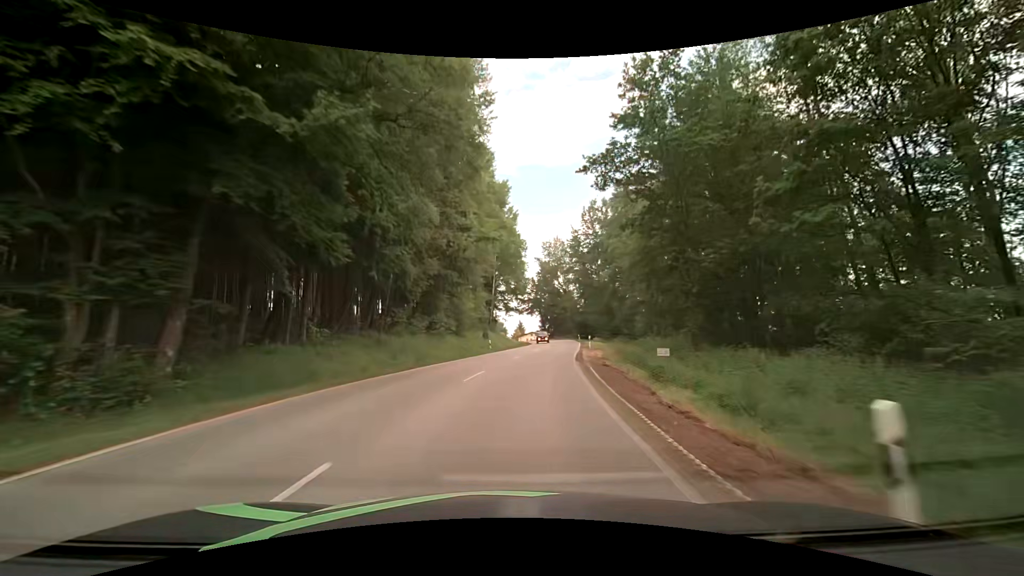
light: Day
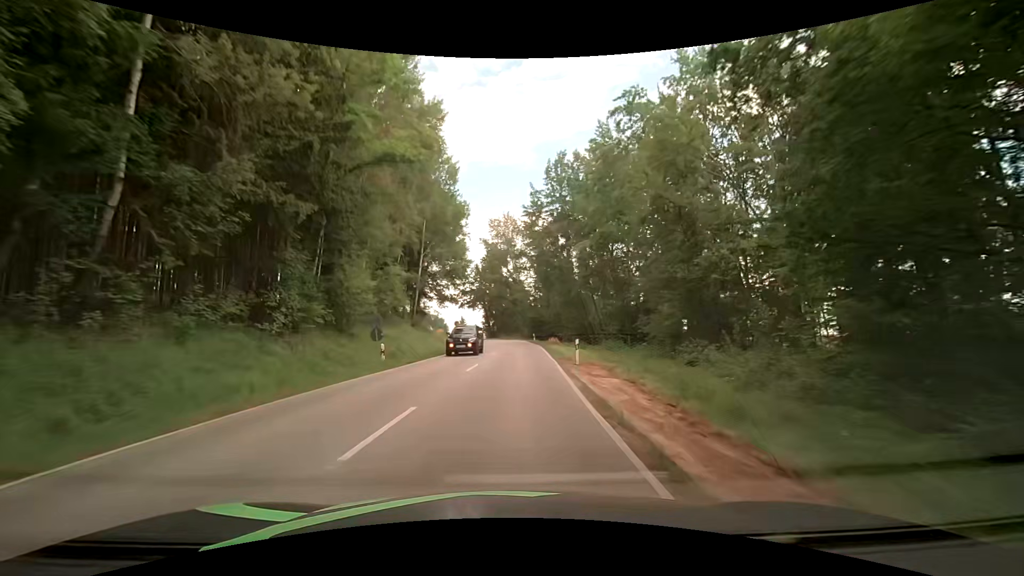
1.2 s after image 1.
(+1.1, +20.2) m; +6°
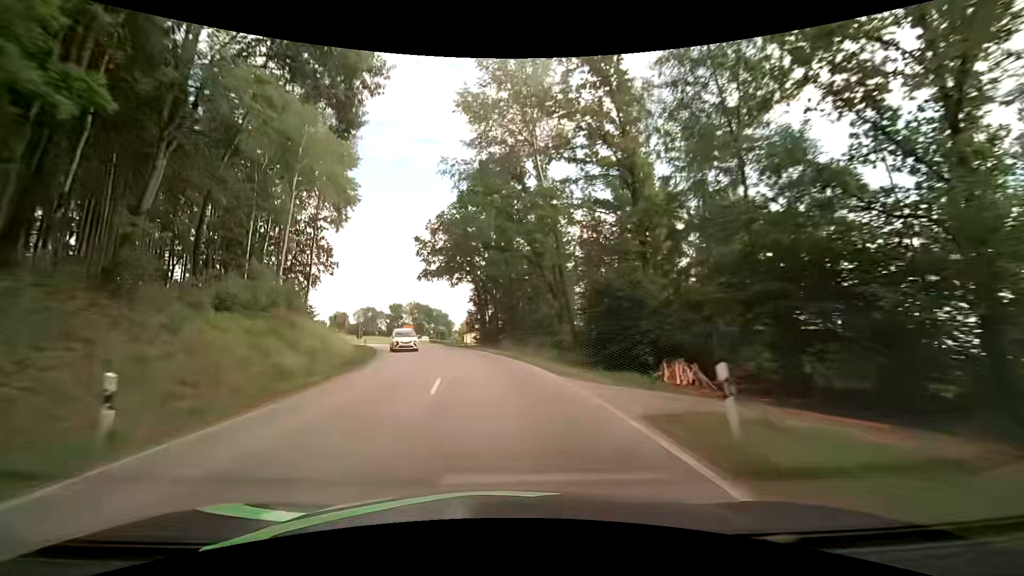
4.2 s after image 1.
(+1.3, +54.8) m; 0°
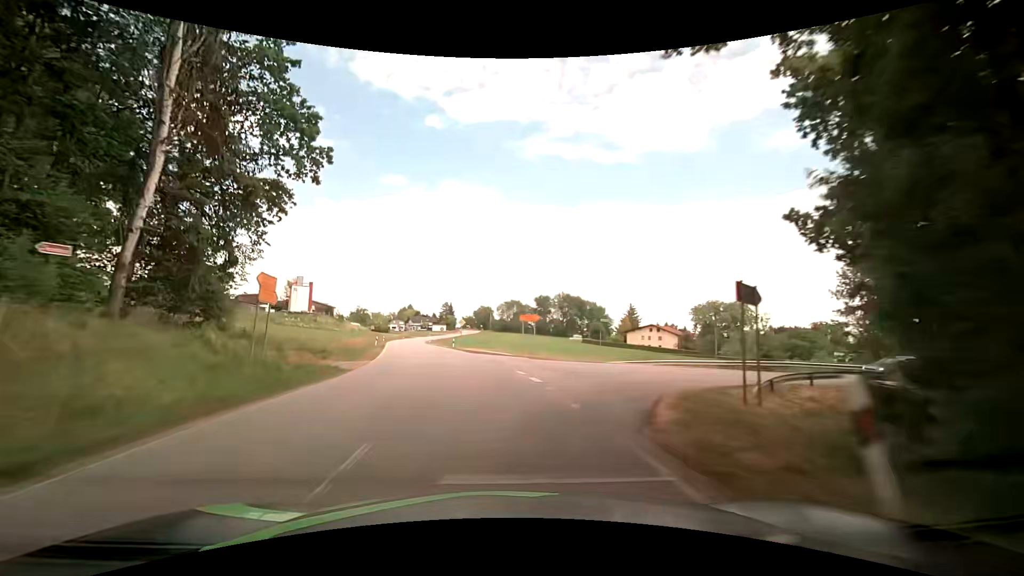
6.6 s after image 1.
(-6.5, +44.6) m; -17°
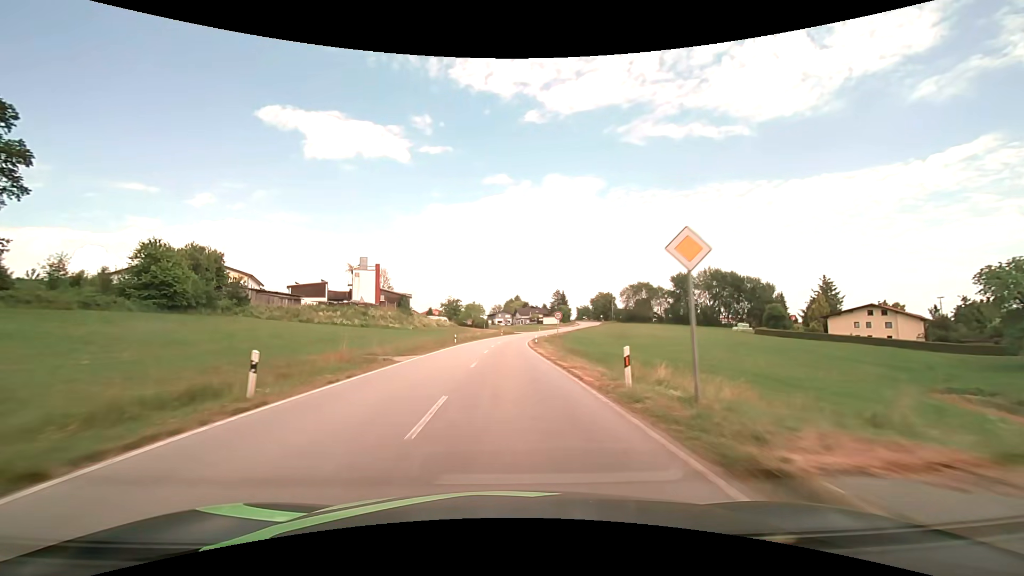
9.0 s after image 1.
(-5.9, +43.7) m; -13°
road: secondary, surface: asphalt
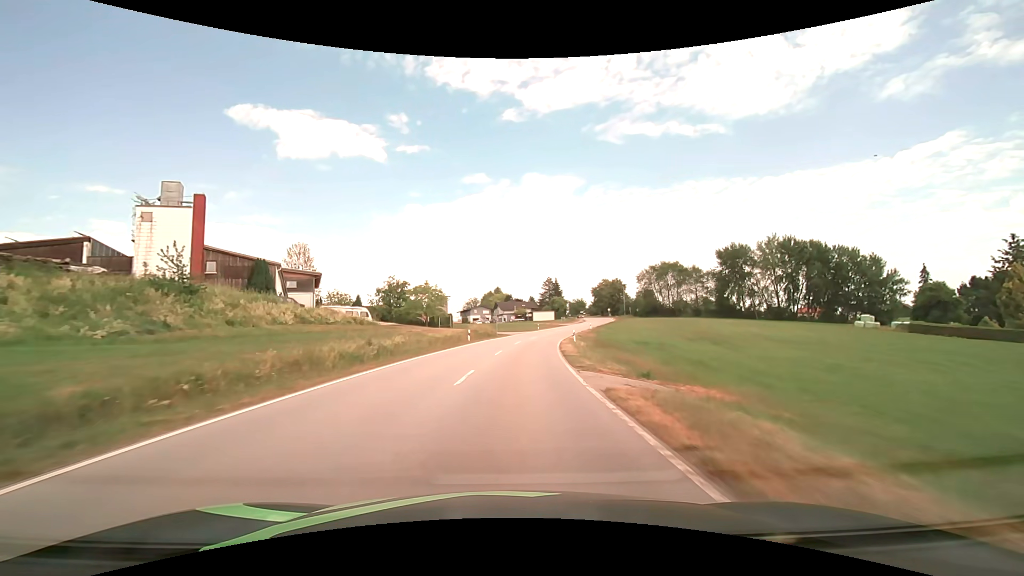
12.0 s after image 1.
(-0.1, +54.7) m; +2°
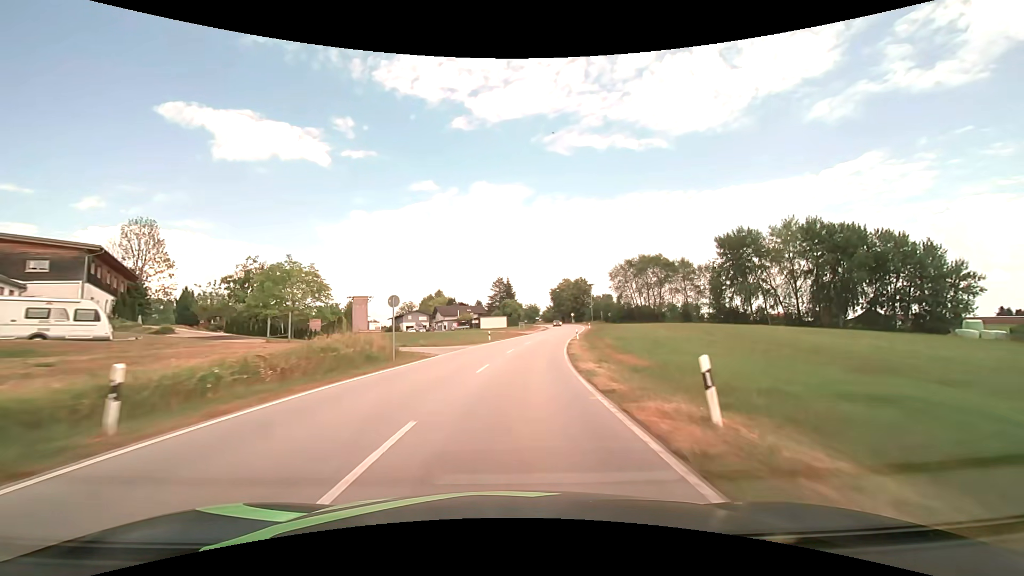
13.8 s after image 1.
(+1.5, +32.4) m; +6°
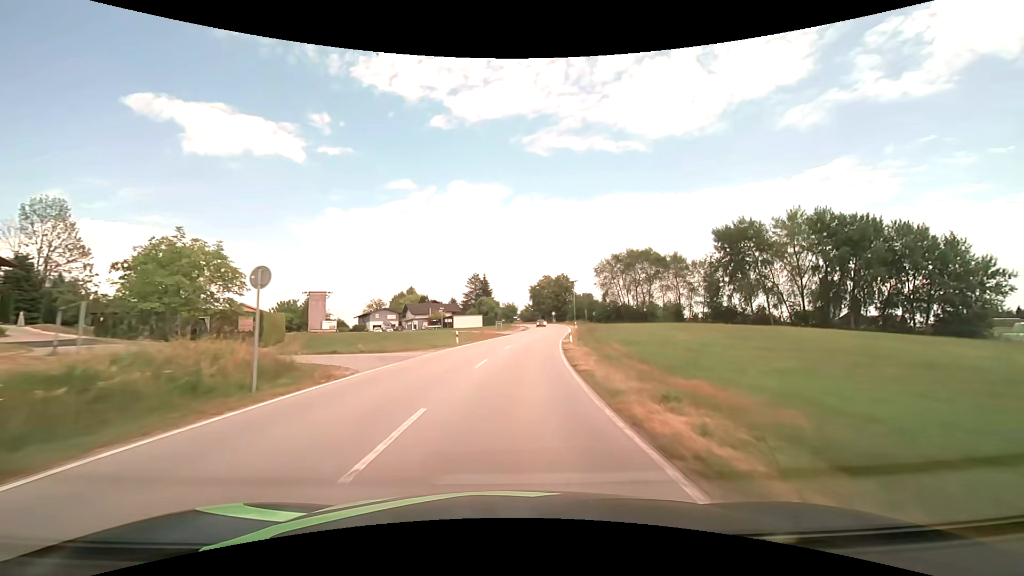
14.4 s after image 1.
(+0.3, +10.7) m; +3°
(0, +10) (+1, +20) (+2, +30) (+3, +40) (+4, +50) (+6, +60) (+7, +70) (+9, +79) (+10, +89) (+10, +99) m
